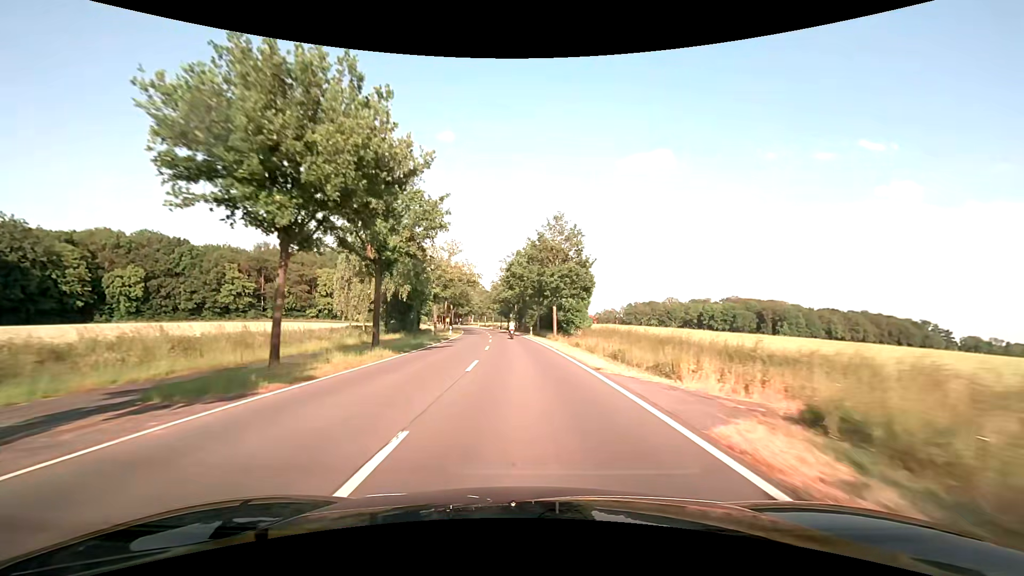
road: secondary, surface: asphalt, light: Day
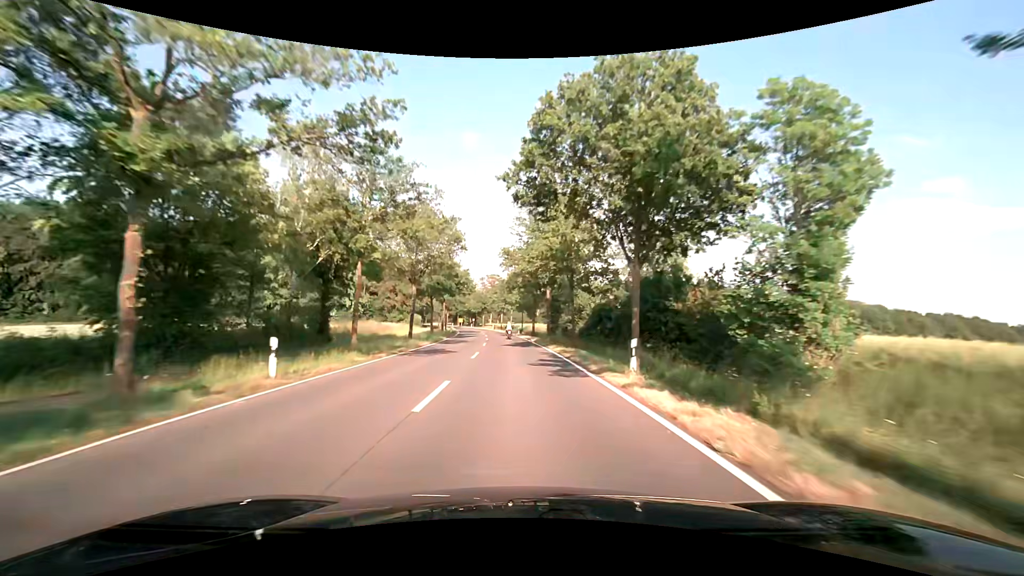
(-1.2, +43.1) m; -3°
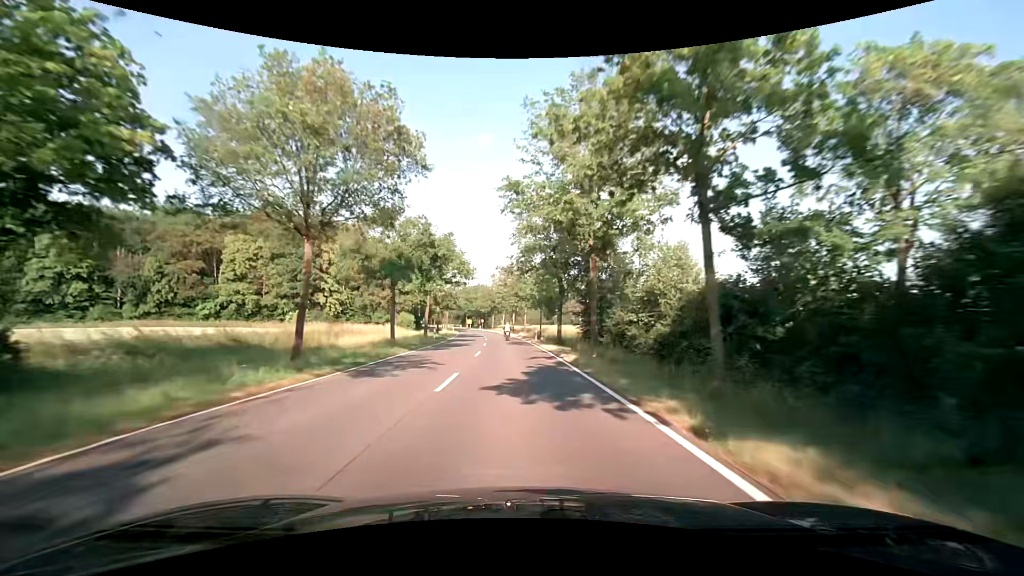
(-0.4, +21.5) m; -2°
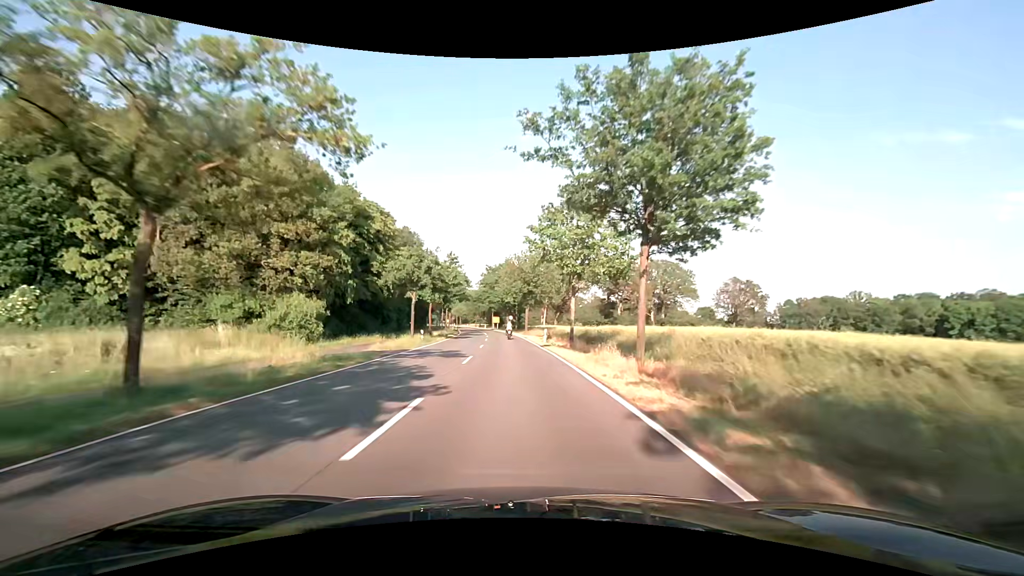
(-2.0, +53.8) m; -5°
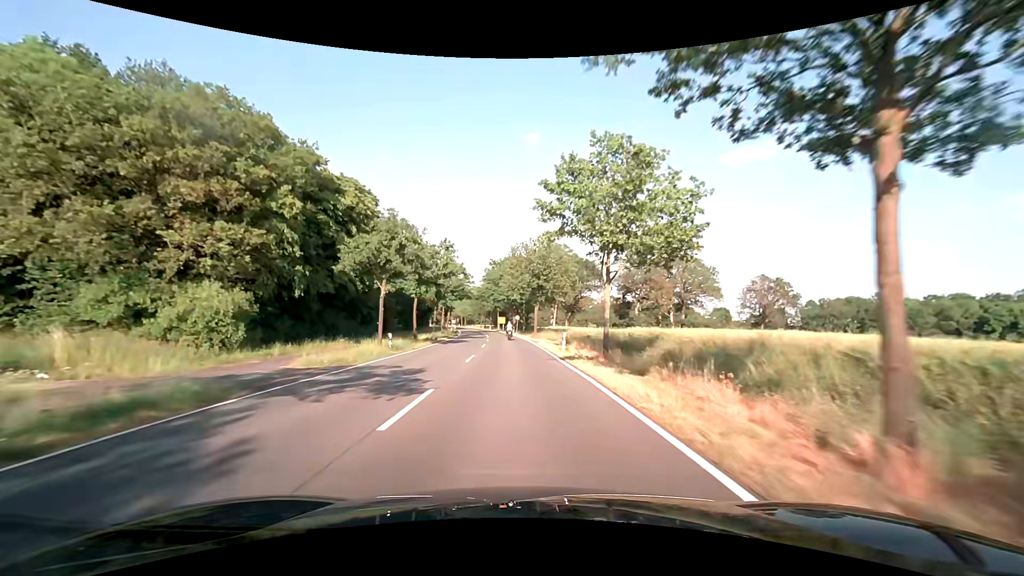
(-0.1, +10.8) m; -1°
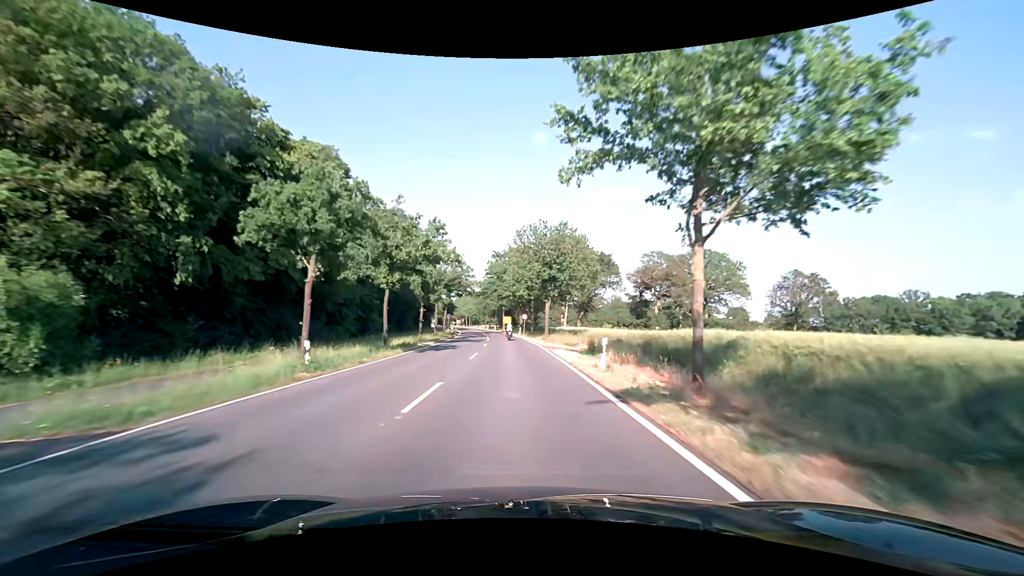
(-0.1, +10.8) m; -1°
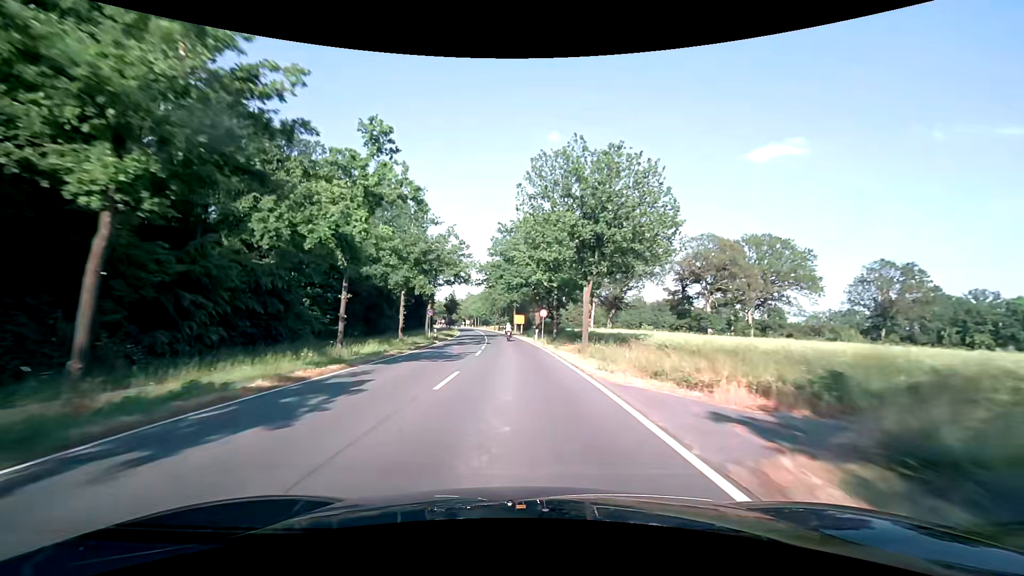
(-0.3, +21.6) m; -1°
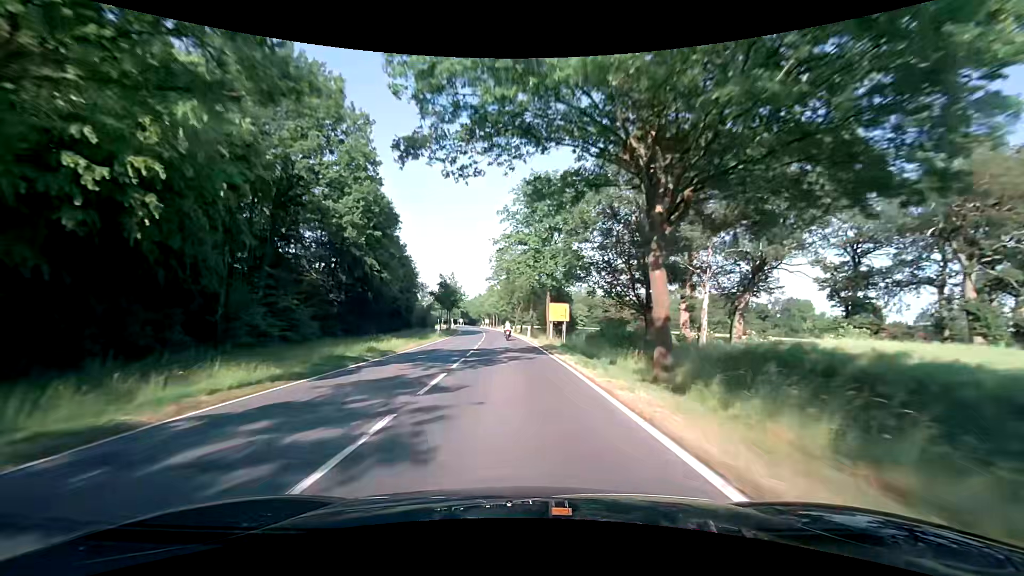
(-1.3, +43.1) m; -3°
(0, +10) (0, +20) (-1, +30) (-1, +40) (-2, +50) (-3, +60) (-3, +70) (-4, +80) (-5, +90) (-6, +100) m
